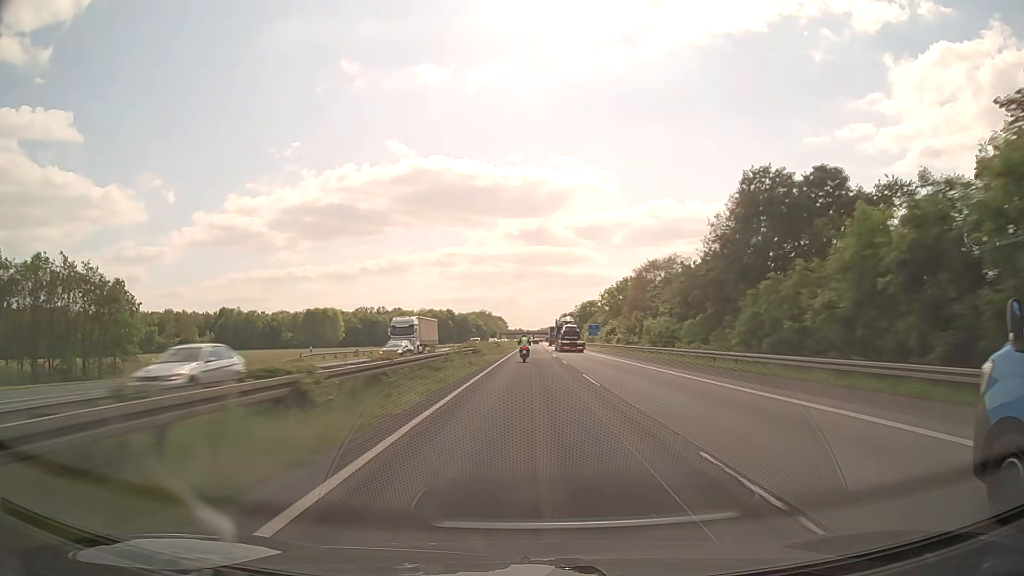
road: motorway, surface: asphalt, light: Day
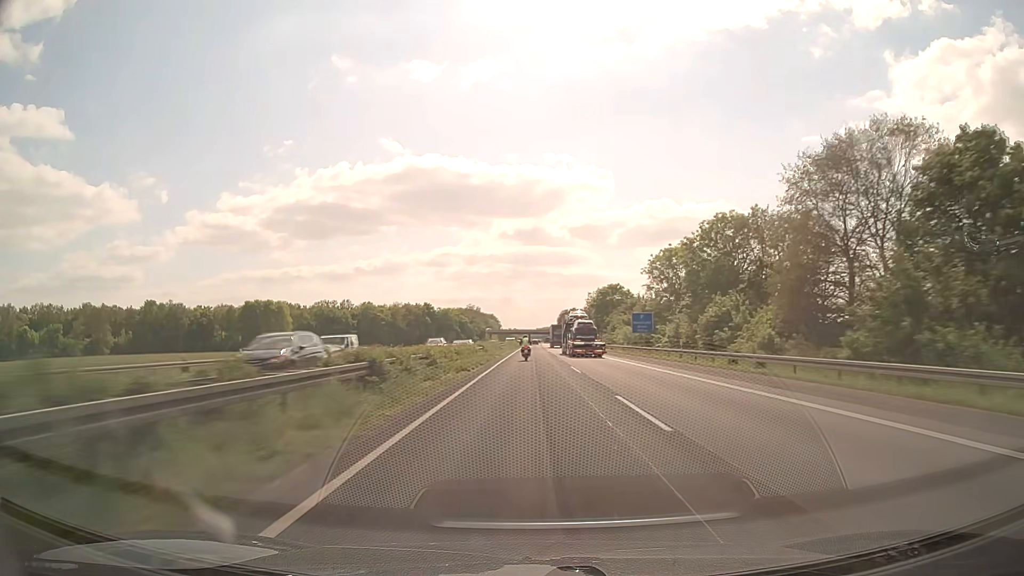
(+0.2, +63.8) m; 0°
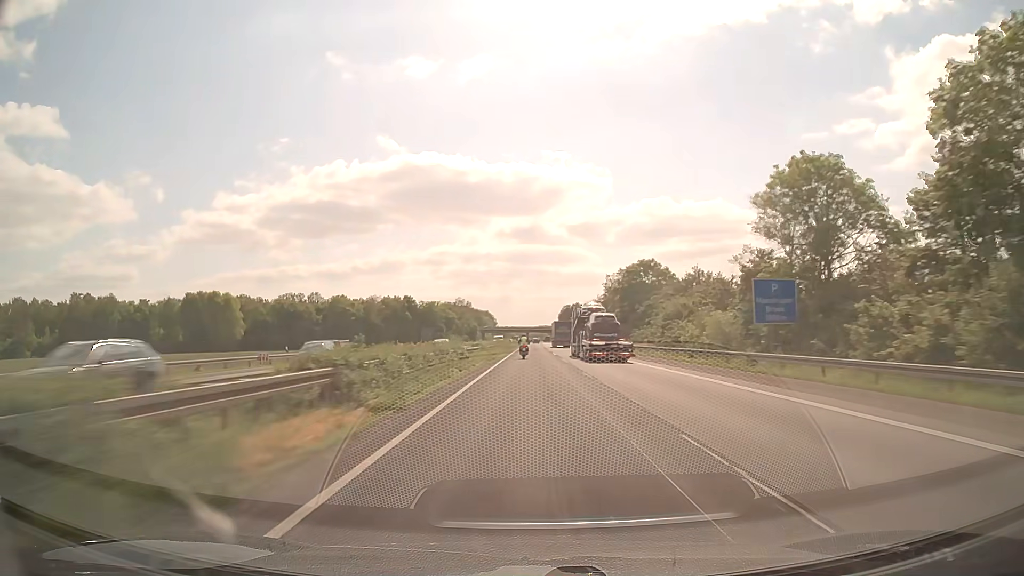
(+0.1, +42.7) m; 0°
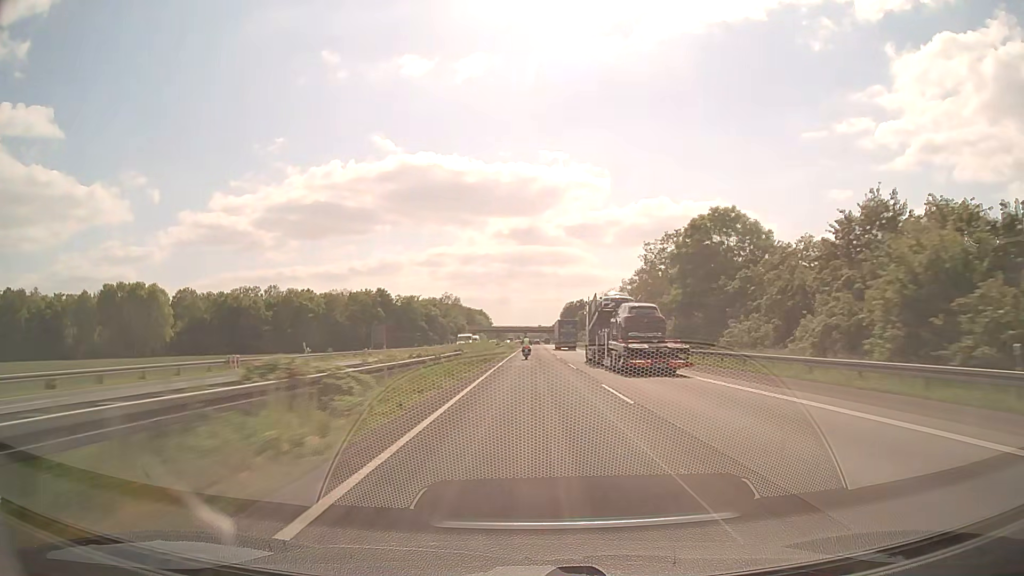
(0.0, +42.8) m; 0°
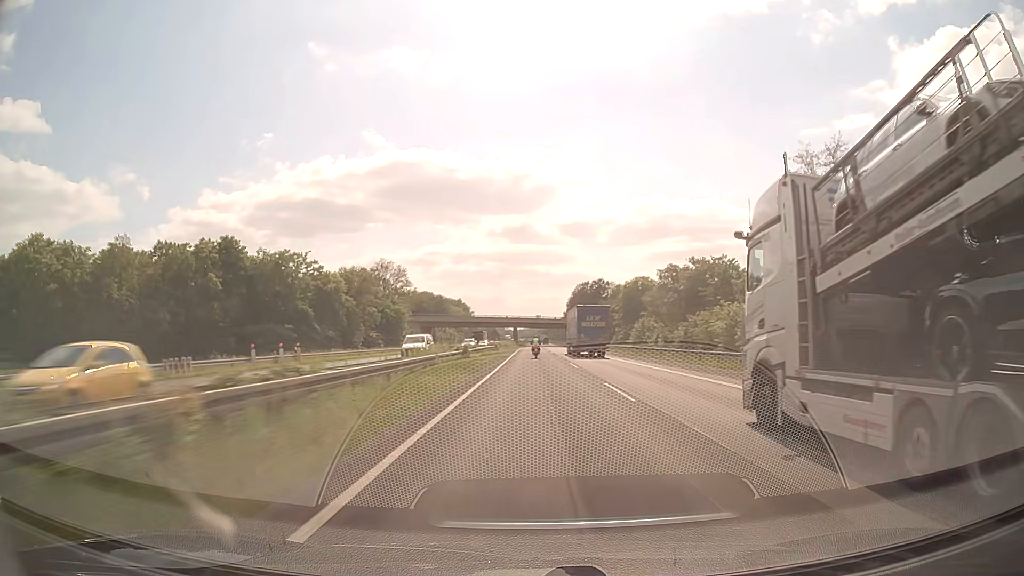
(+0.6, +107.2) m; +1°
(0, +10) (0, +20) (0, +30) (0, +40) (0, +50) (0, +60) (0, +70) (0, +80) (0, +90) (+1, +100) m
